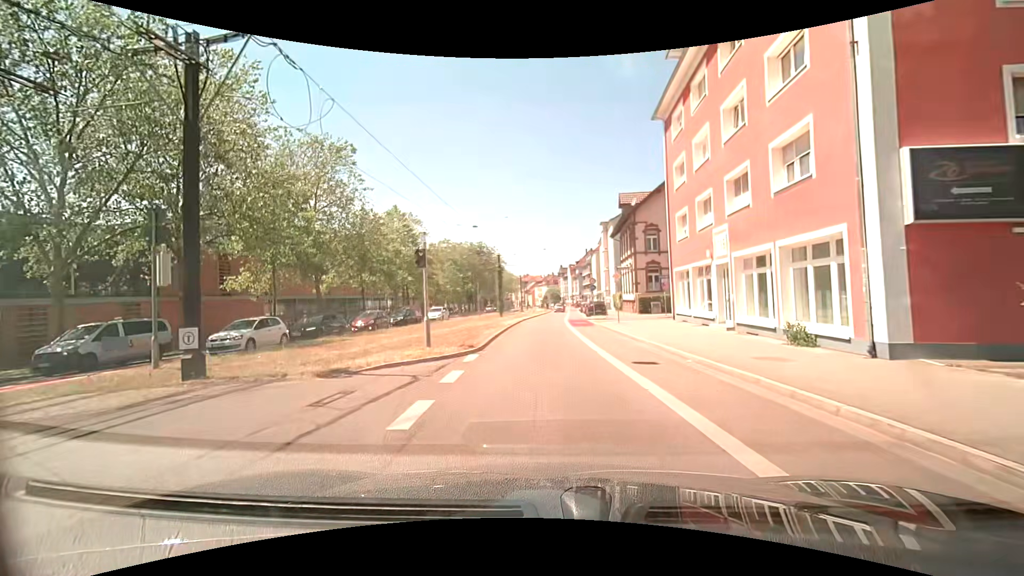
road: secondary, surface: asphalt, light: Day
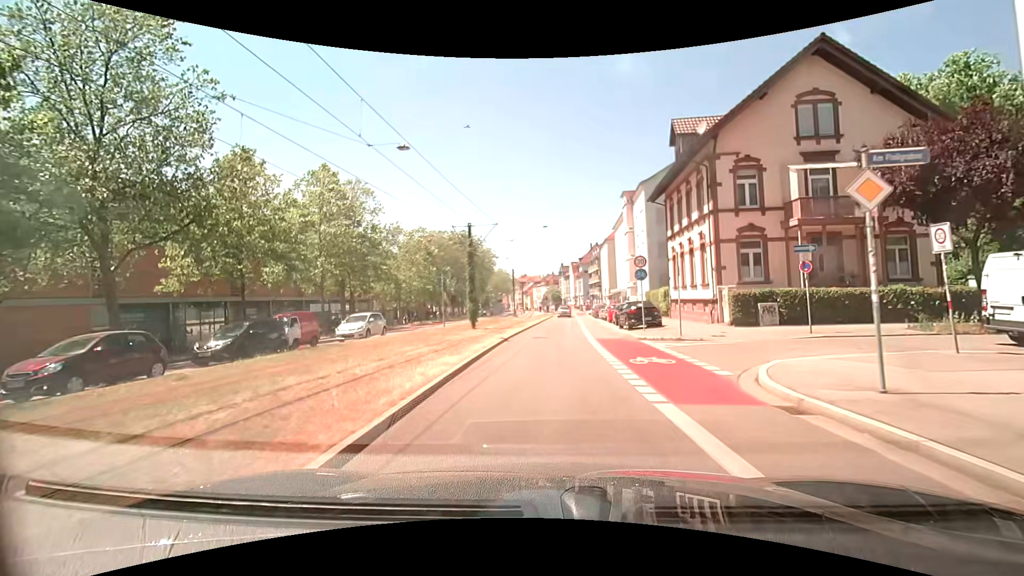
(-0.3, +22.0) m; 0°
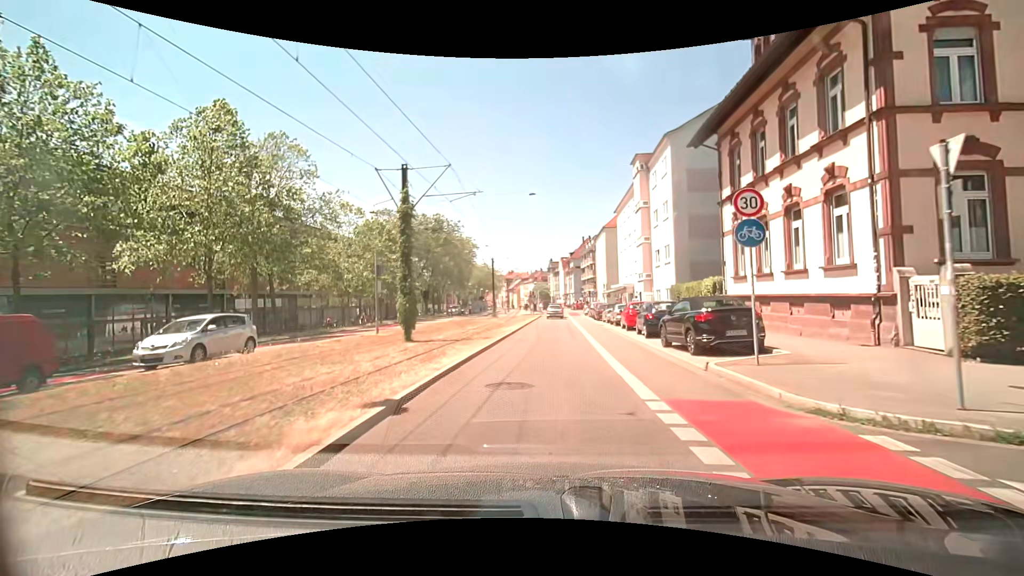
(+0.1, +13.4) m; +2°
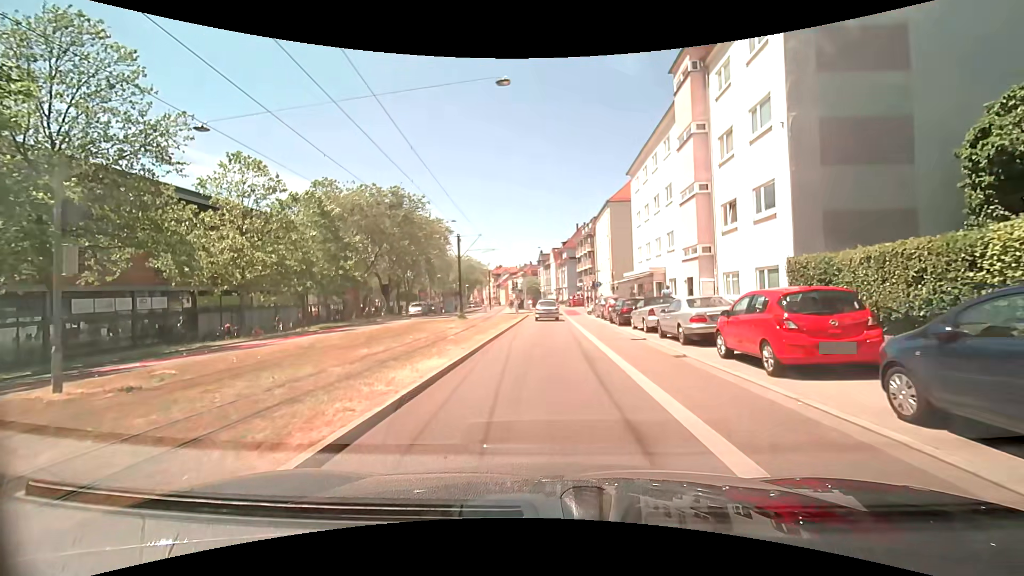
(-0.1, +16.9) m; +1°
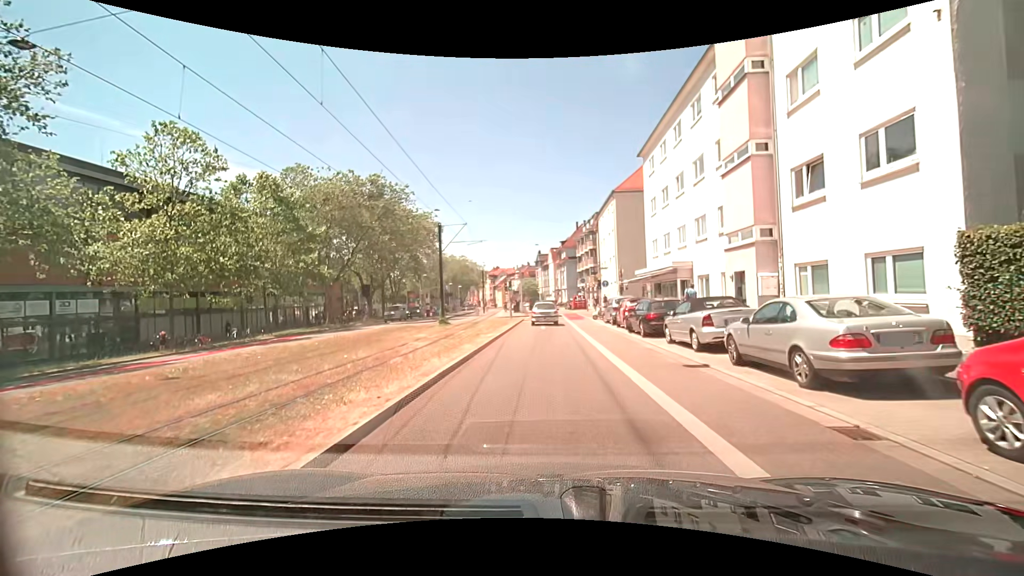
(0.0, +6.6) m; 0°
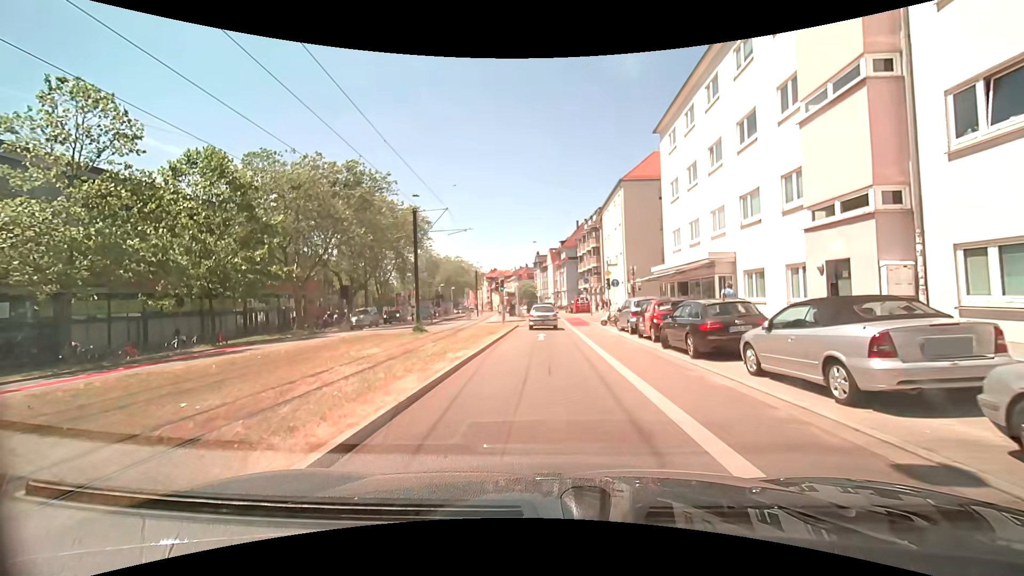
(0.0, +6.4) m; 0°
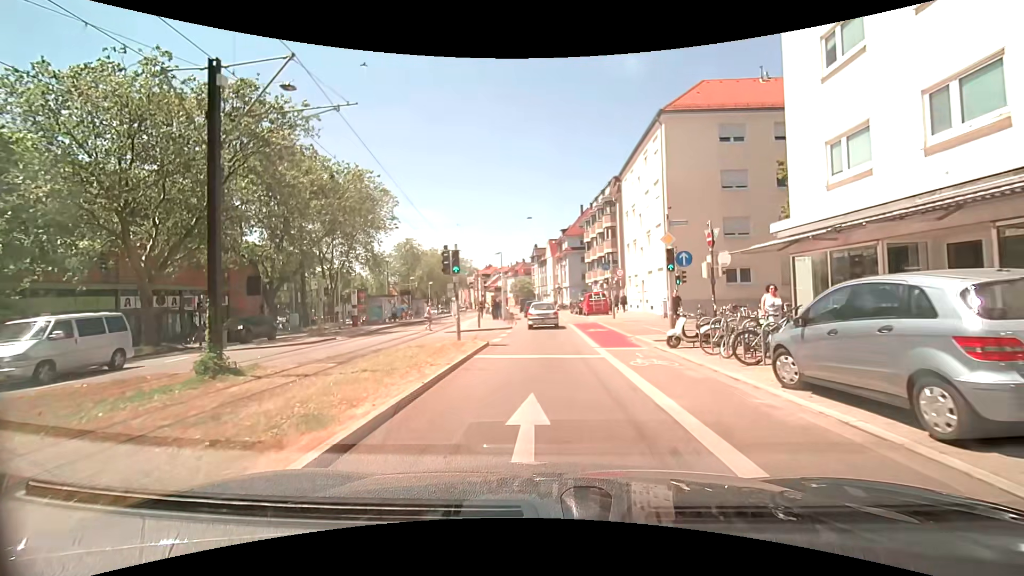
(-0.1, +17.4) m; 0°
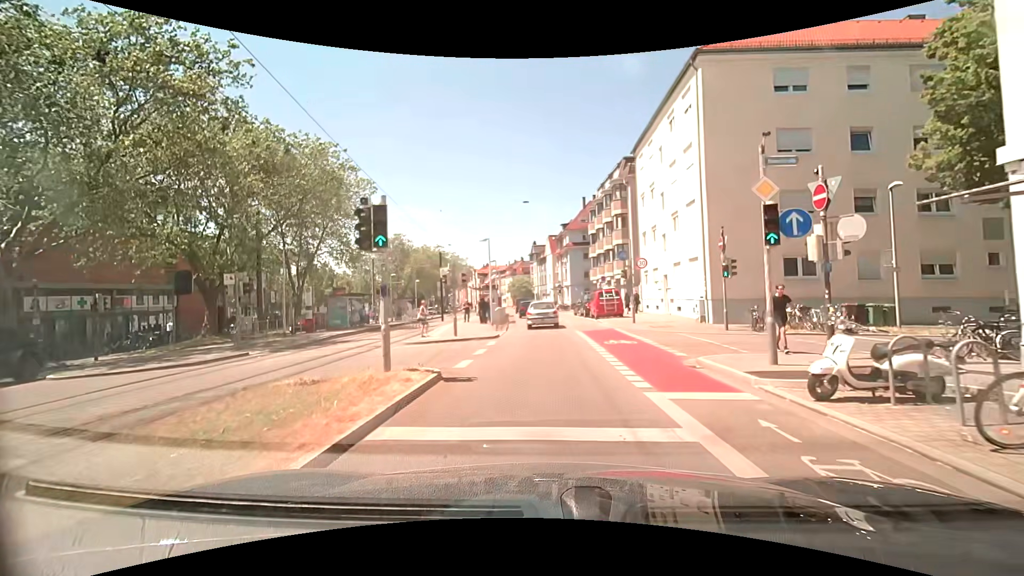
(+0.1, +7.7) m; +1°
(0, +10) (0, +20) (-1, +30) (-1, +40) (-2, +50) (-2, +60) (-3, +70) (-4, +80) (-6, +90) (-7, +100) m
